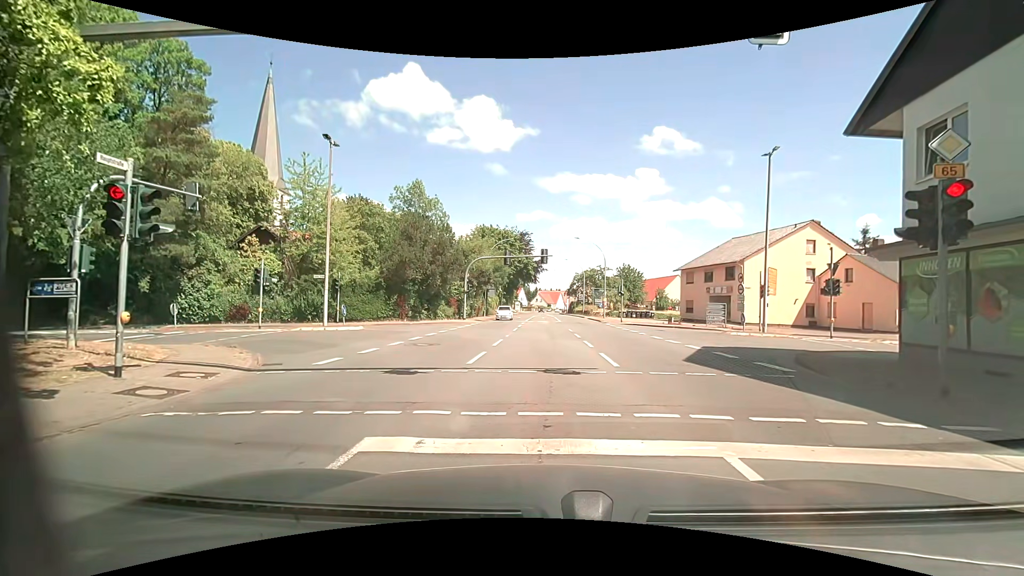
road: primary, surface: asphalt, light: Day
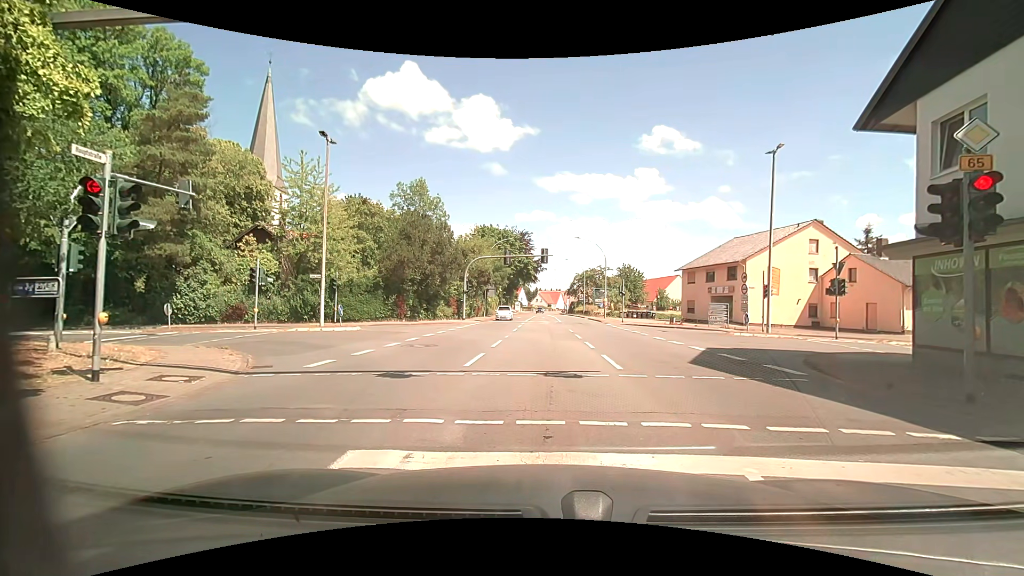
(0.0, +0.5) m; 0°
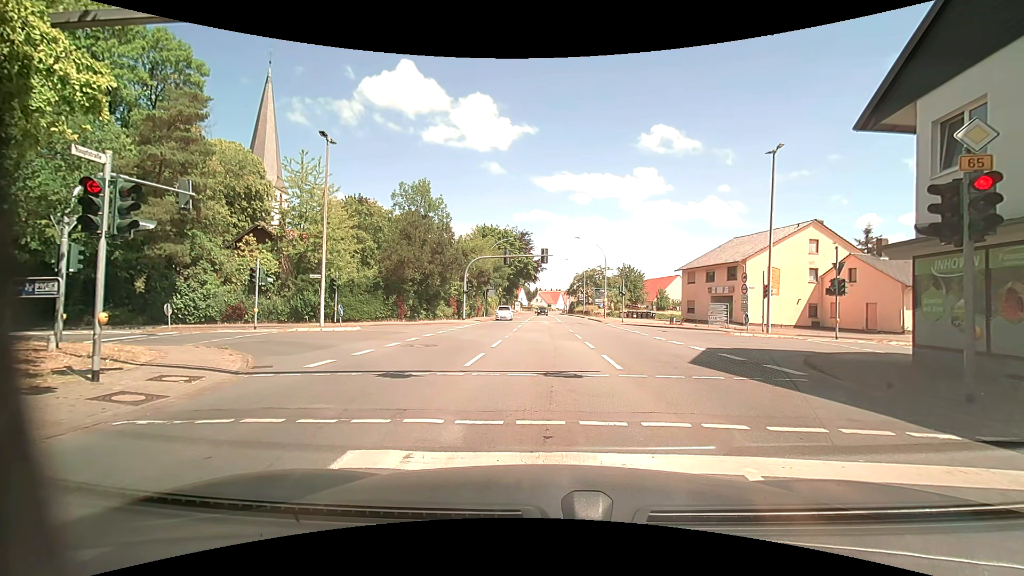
(0.0, 0.0) m; 0°
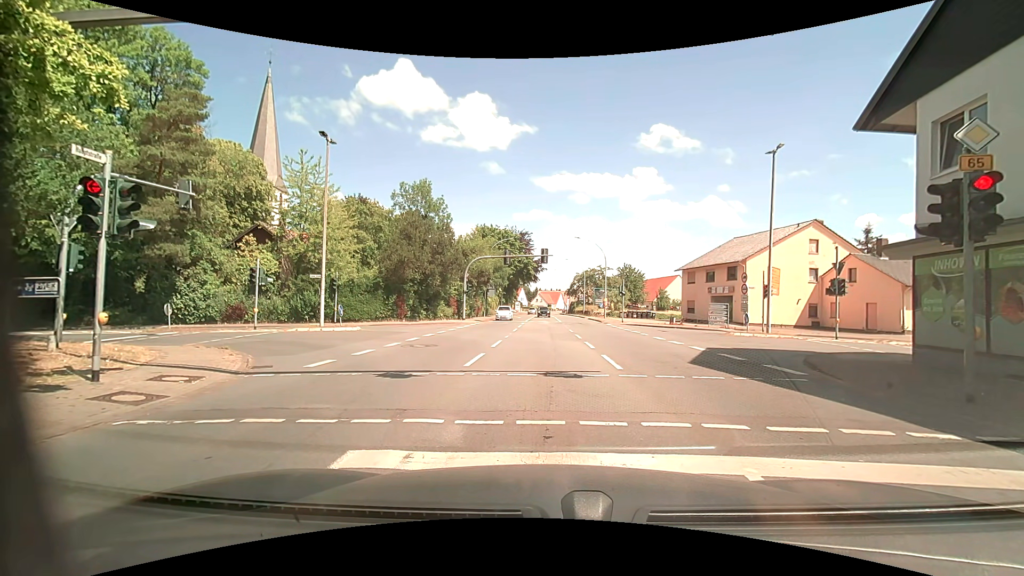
(0.0, 0.0) m; 0°
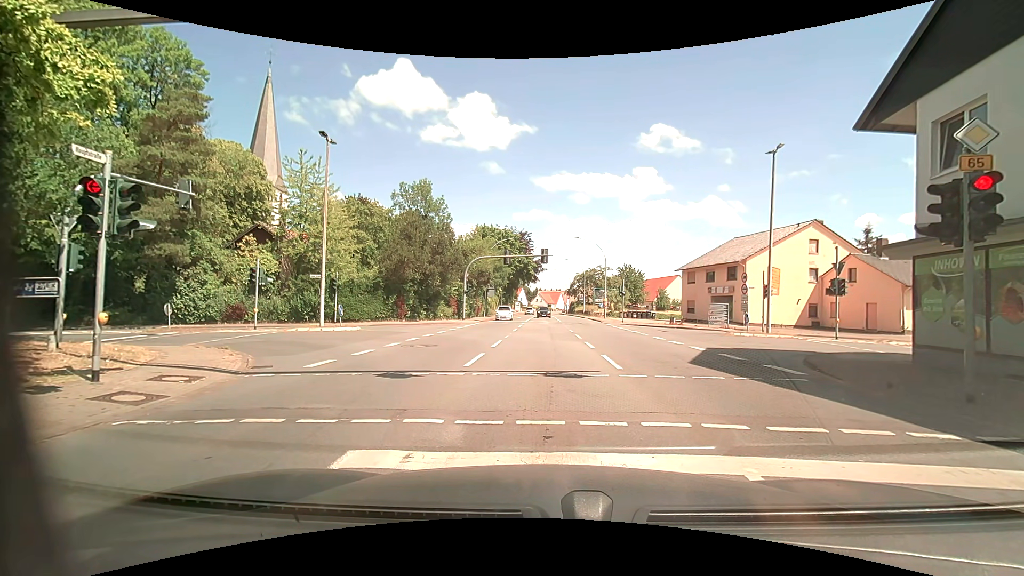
(0.0, 0.0) m; 0°
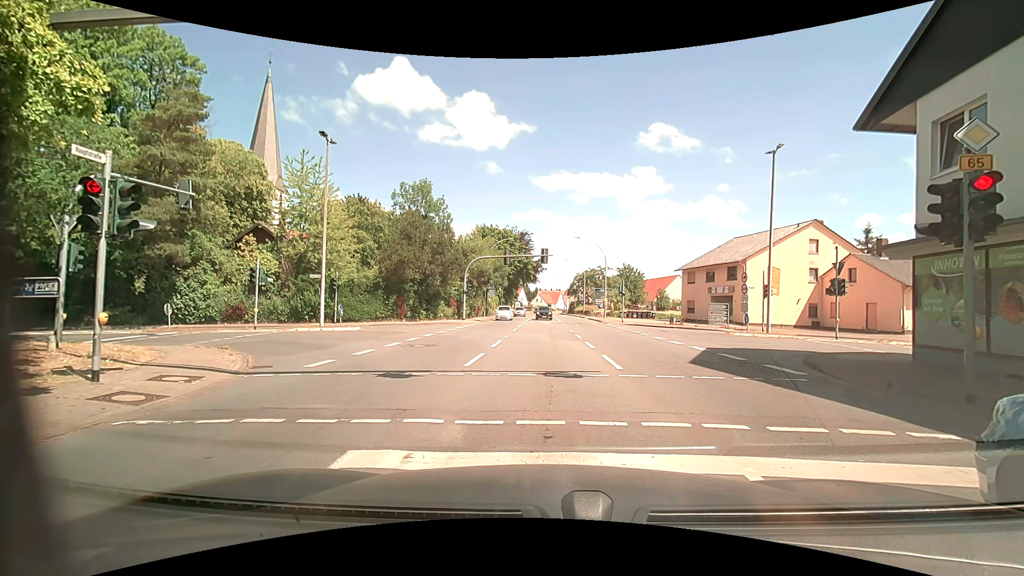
(0.0, 0.0) m; 0°
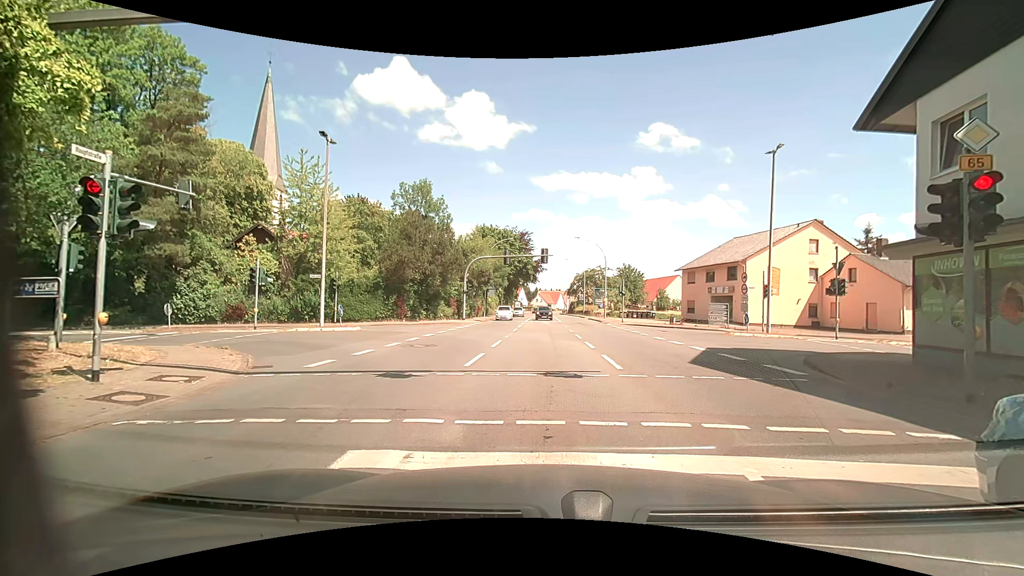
(0.0, 0.0) m; 0°
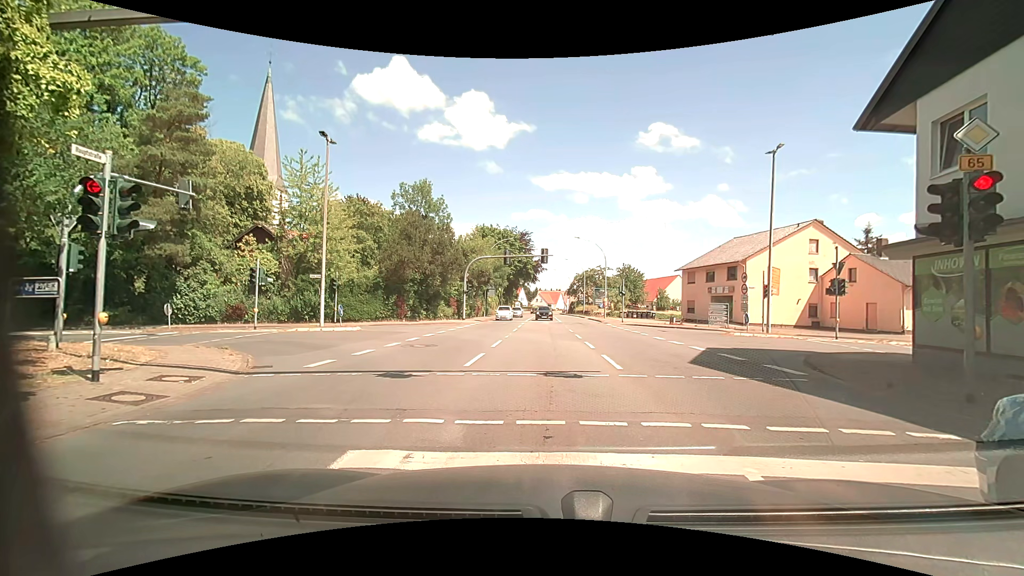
(0.0, 0.0) m; 0°
